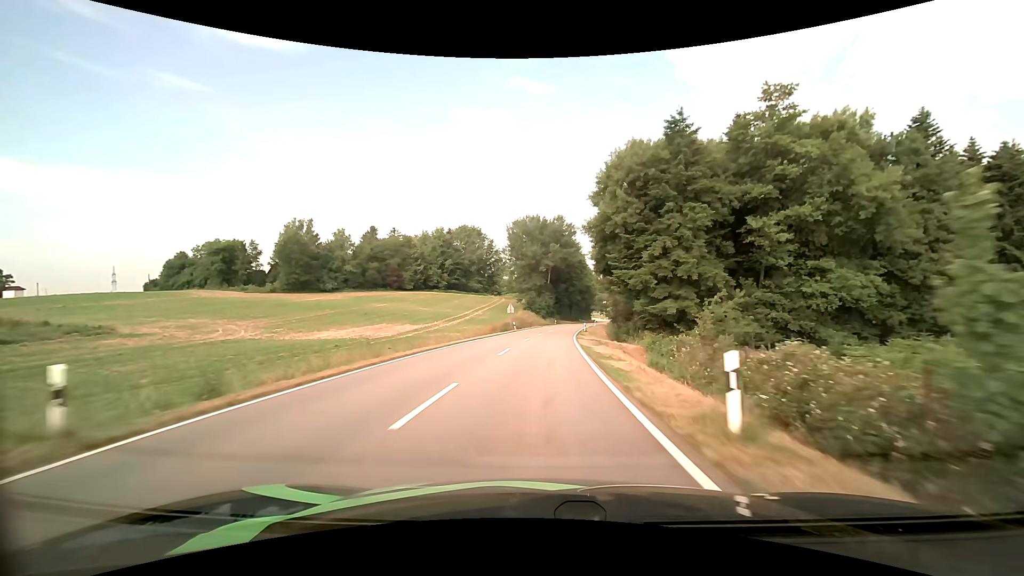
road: tertiary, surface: asphalt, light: Day
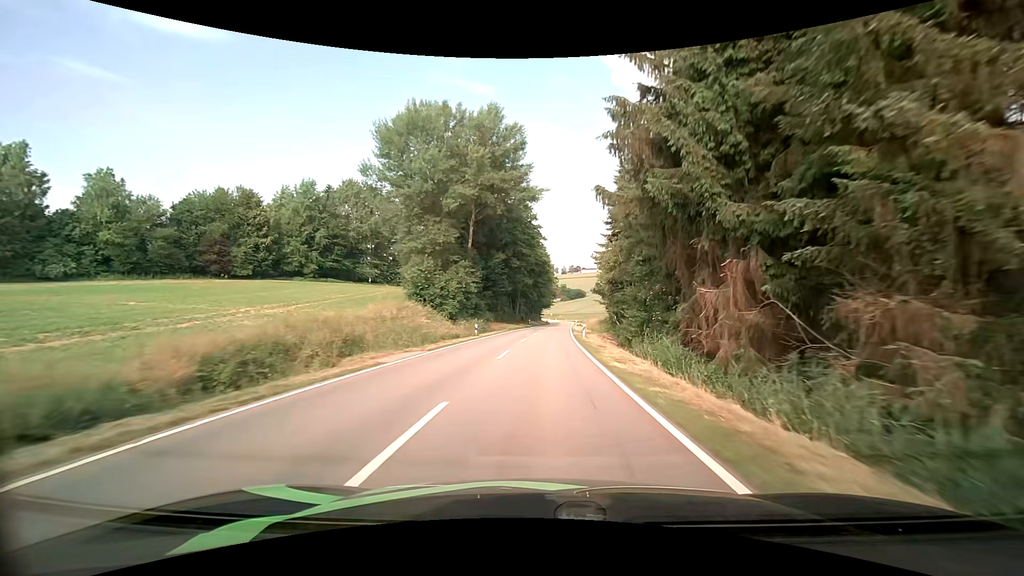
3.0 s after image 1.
(+3.4, +63.5) m; +7°
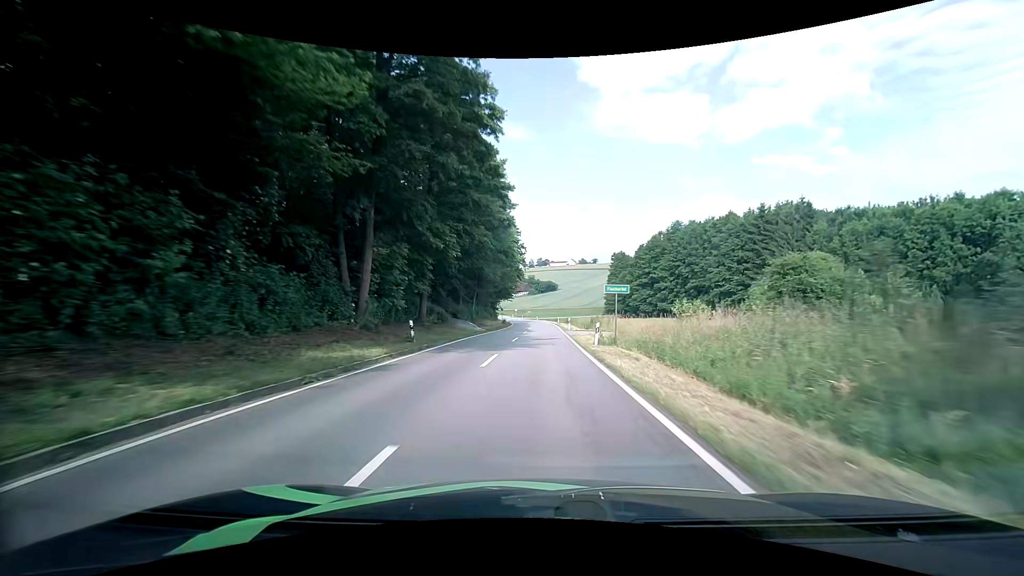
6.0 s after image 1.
(+2.5, +64.7) m; +4°
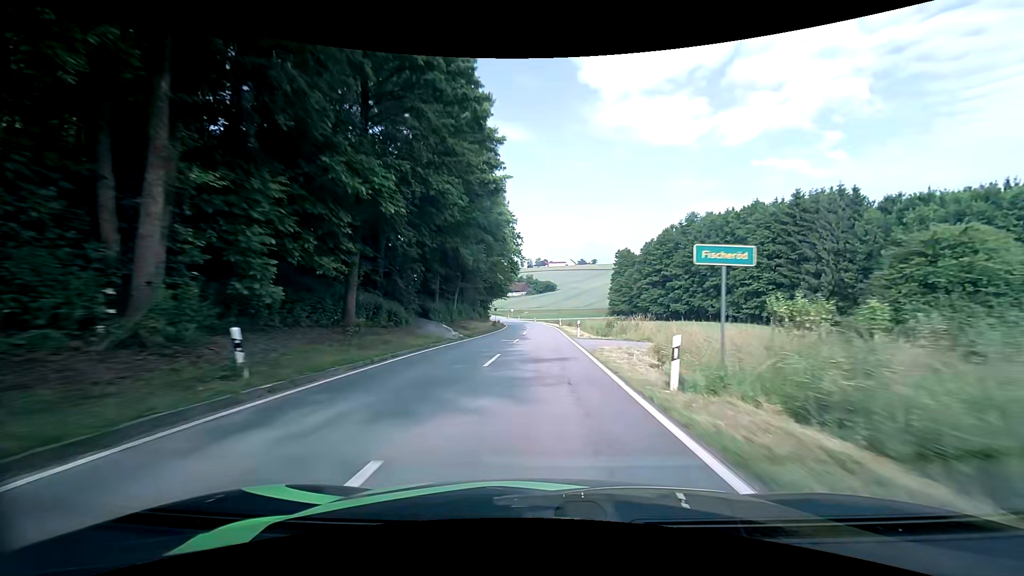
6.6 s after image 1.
(-0.1, +12.5) m; 0°
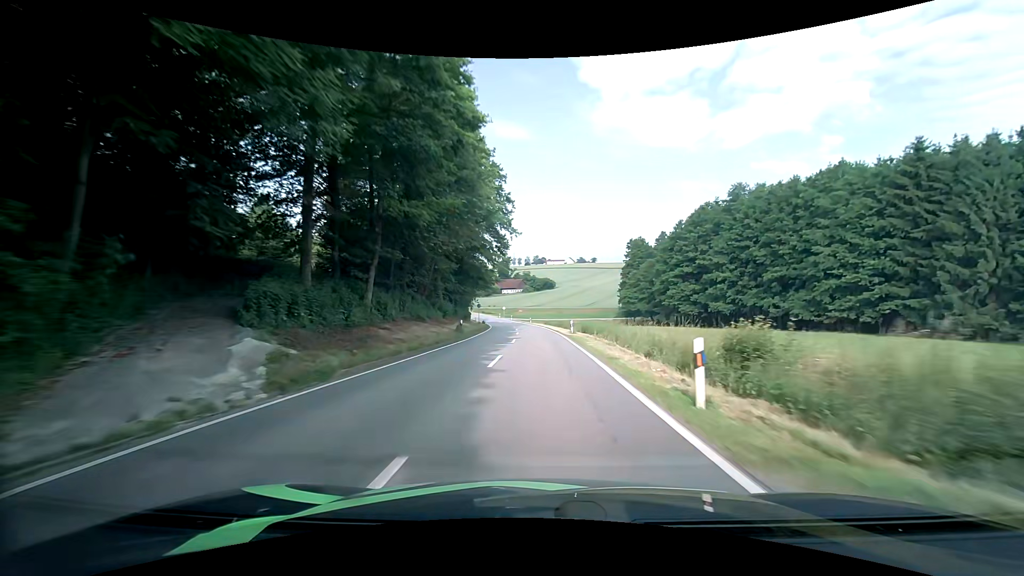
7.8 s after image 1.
(0.0, +24.5) m; 0°
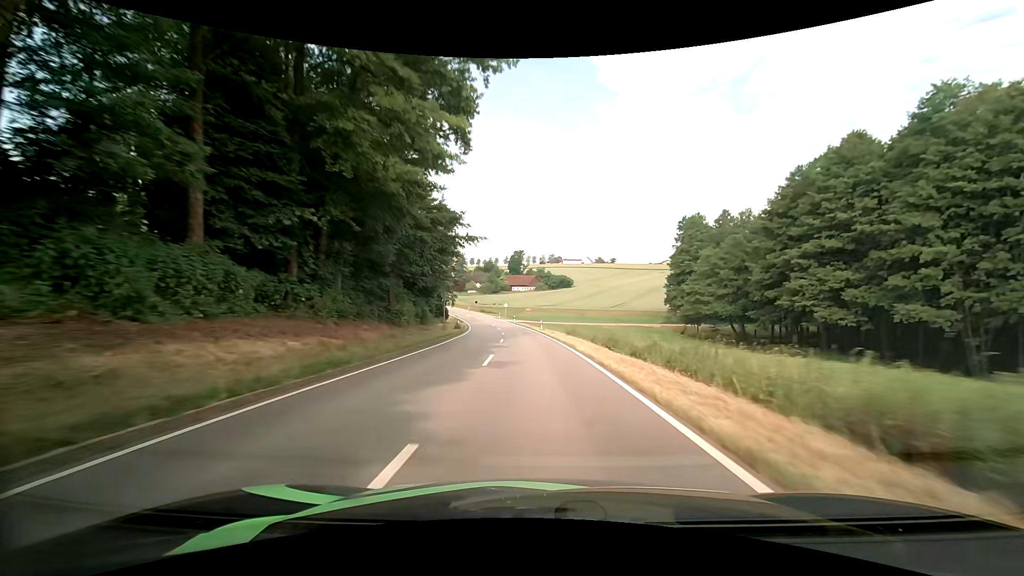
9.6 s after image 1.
(-0.1, +36.7) m; -1°
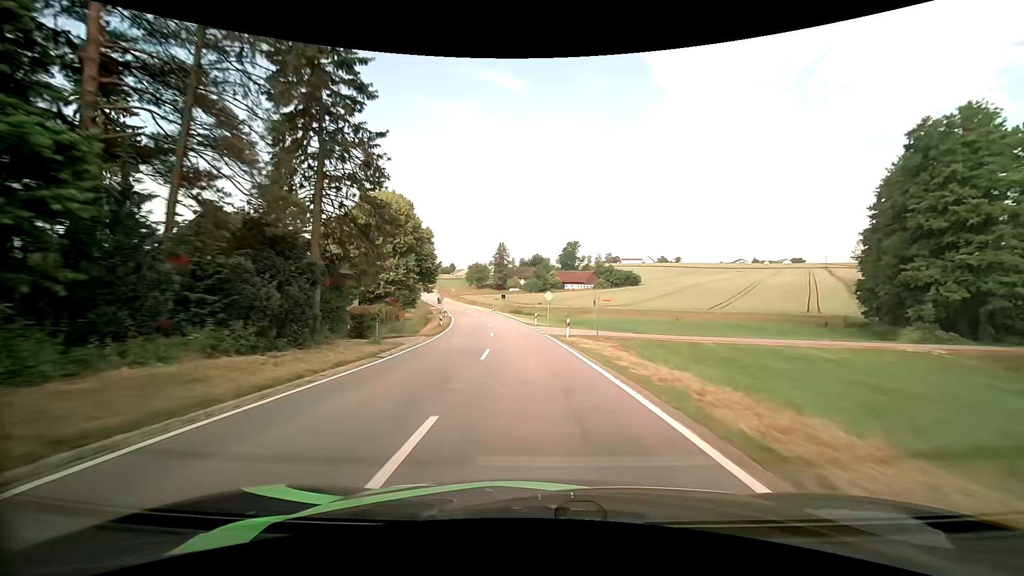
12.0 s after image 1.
(-2.2, +48.4) m; -6°
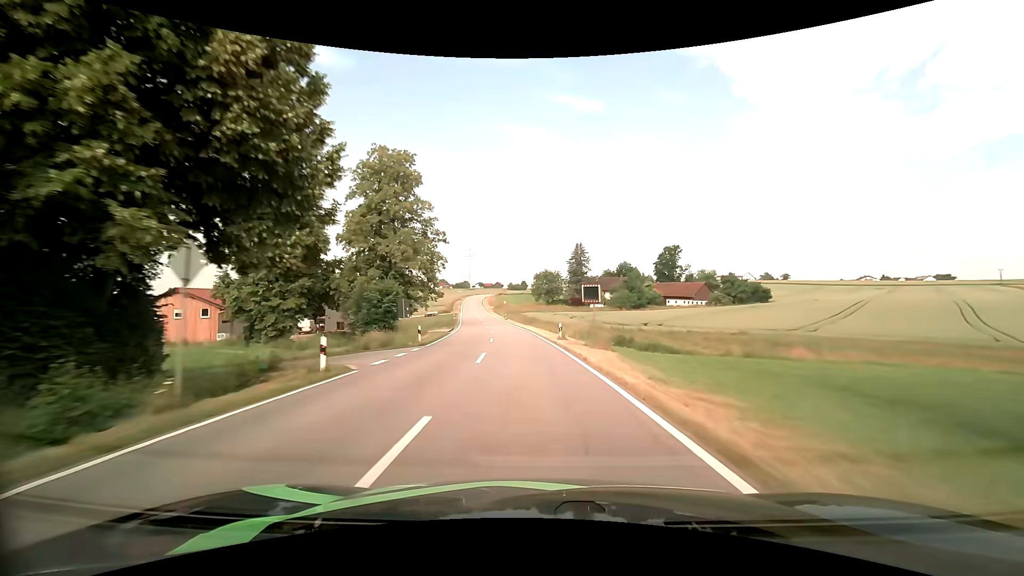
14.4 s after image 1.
(-4.0, +49.8) m; -9°
(0, +10) (-1, +20) (-1, +30) (-2, +40) (-4, +50) (-5, +60) (-6, +70) (-8, +80) (-9, +89) (-11, +99) m
